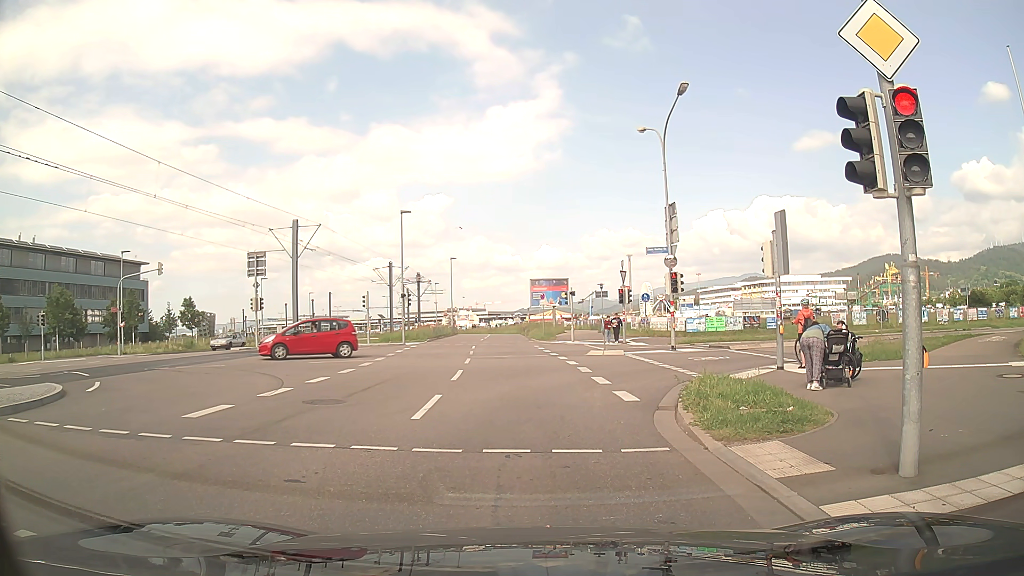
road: secondary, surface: asphalt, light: Day
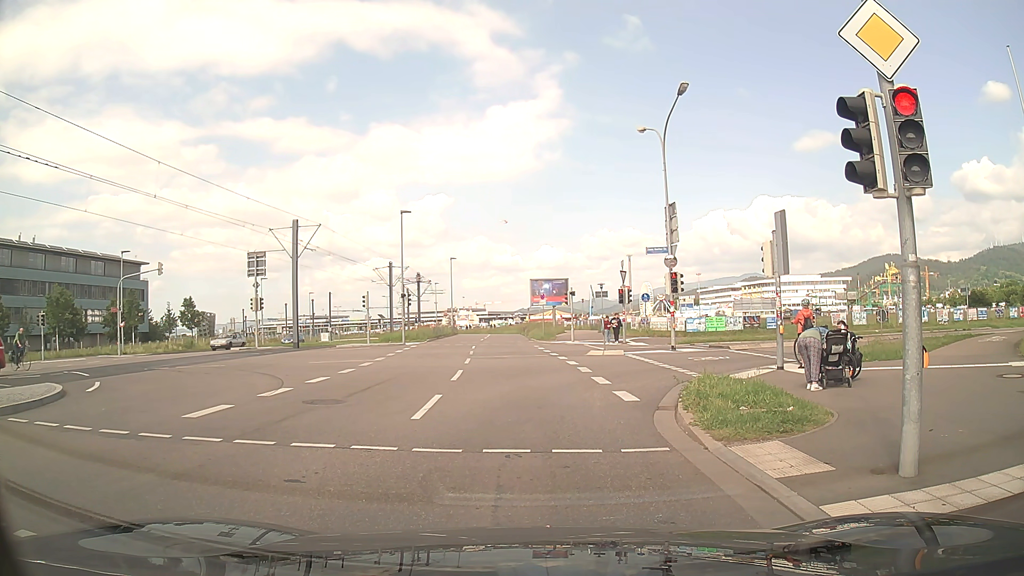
(0.0, 0.0) m; 0°
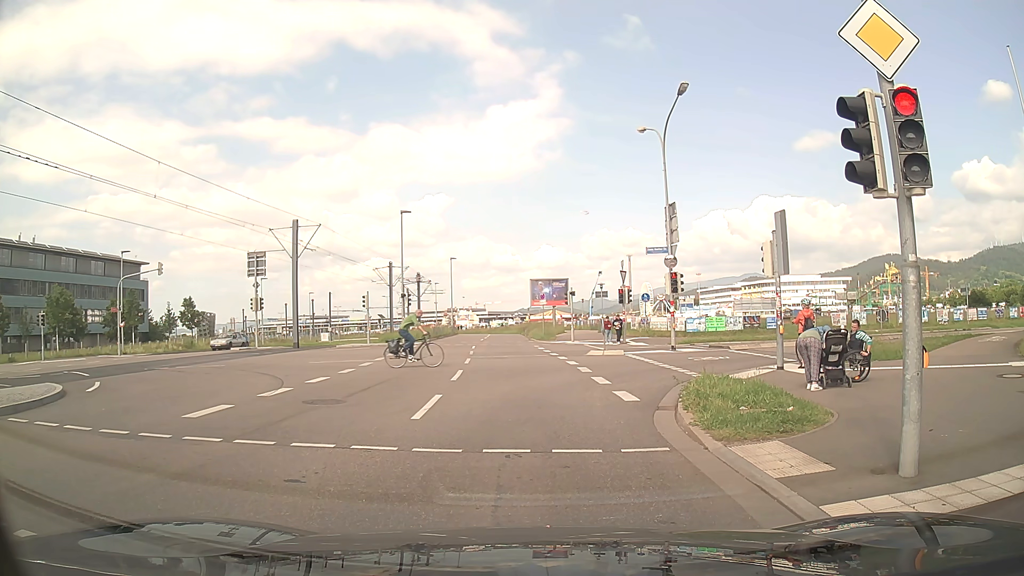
(0.0, 0.0) m; 0°
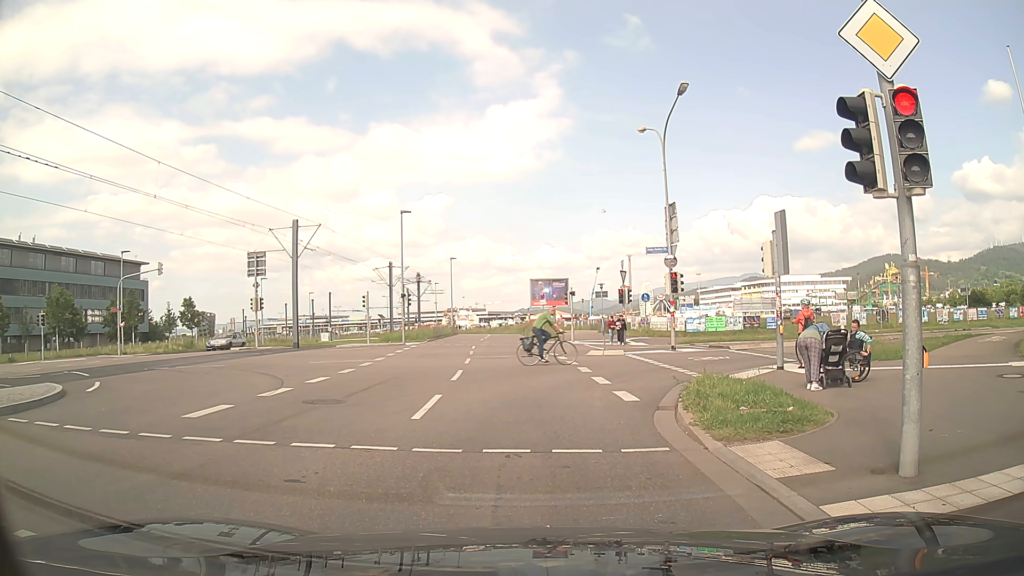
(0.0, 0.0) m; 0°
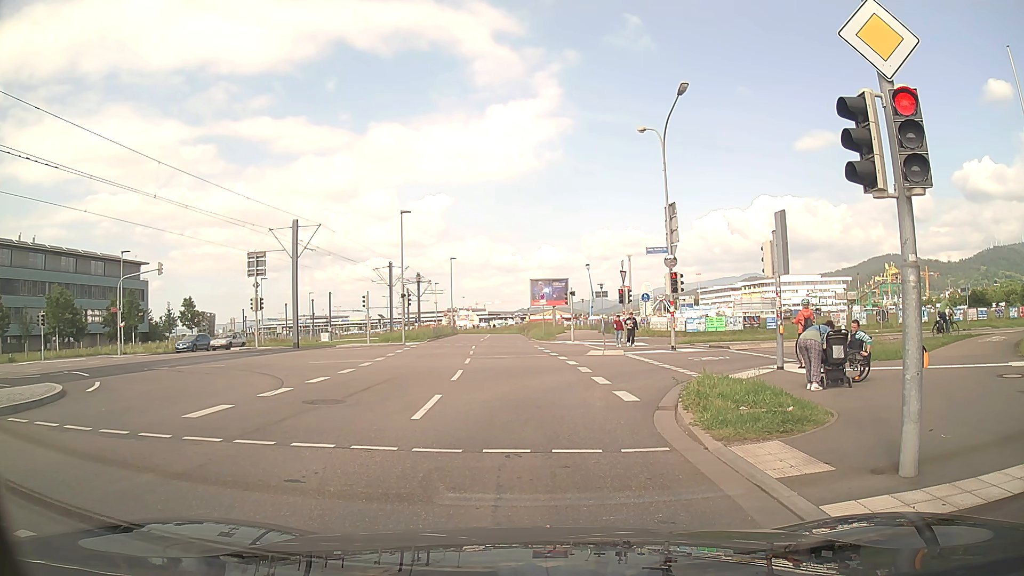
(0.0, 0.0) m; 0°
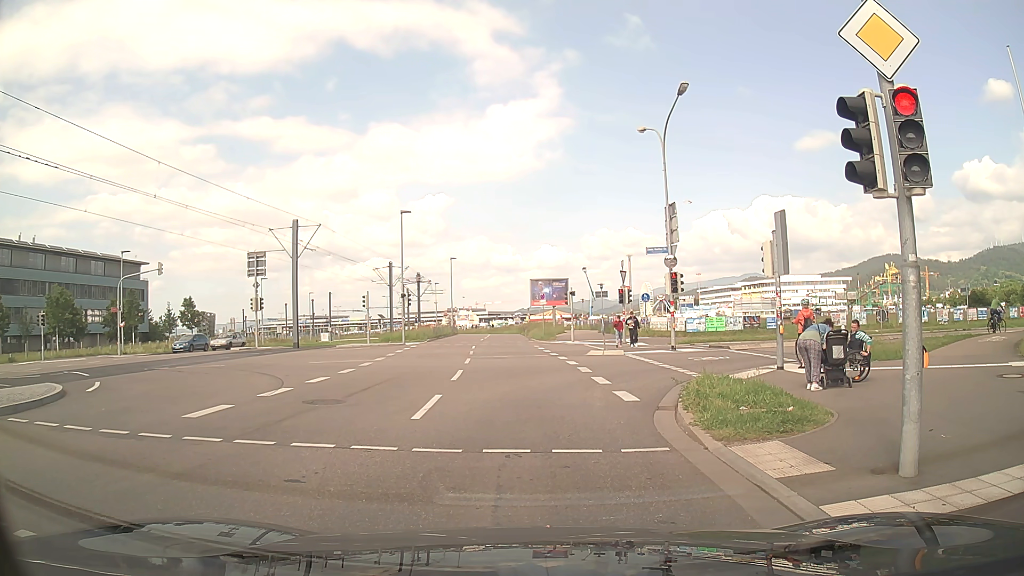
(0.0, 0.0) m; 0°
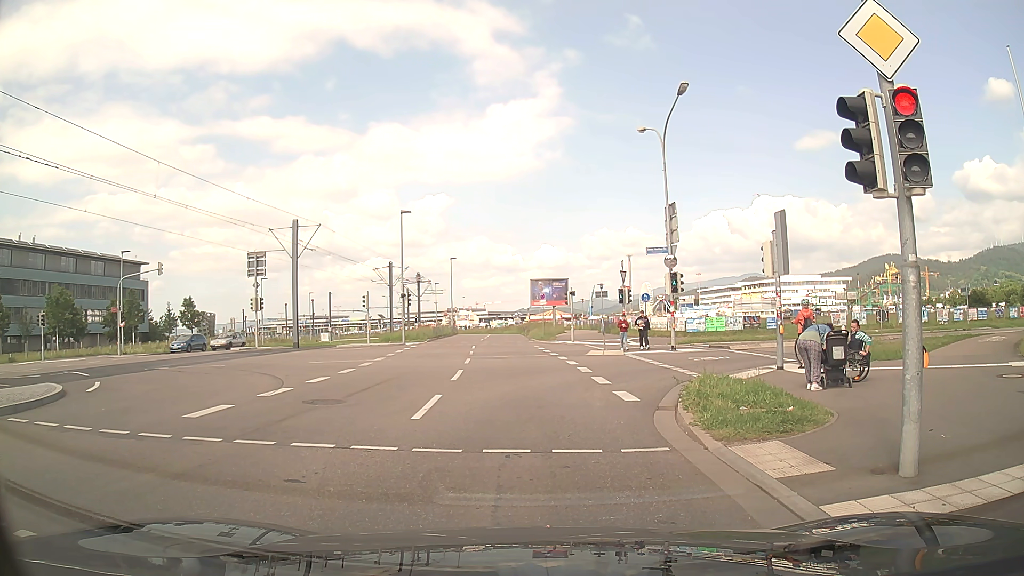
(0.0, 0.0) m; 0°
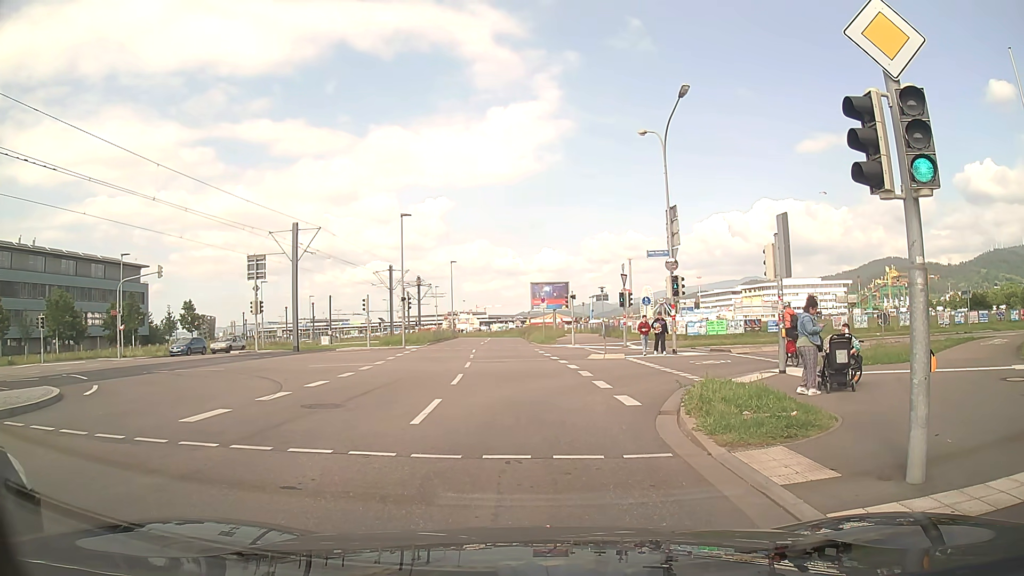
(0.0, +0.1) m; 0°
